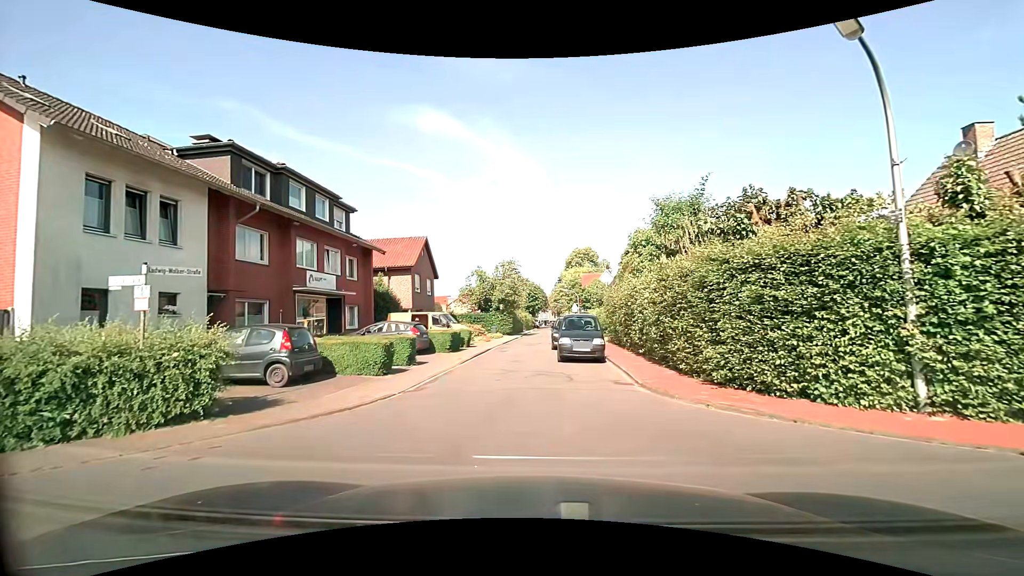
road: residential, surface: asphalt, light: Day
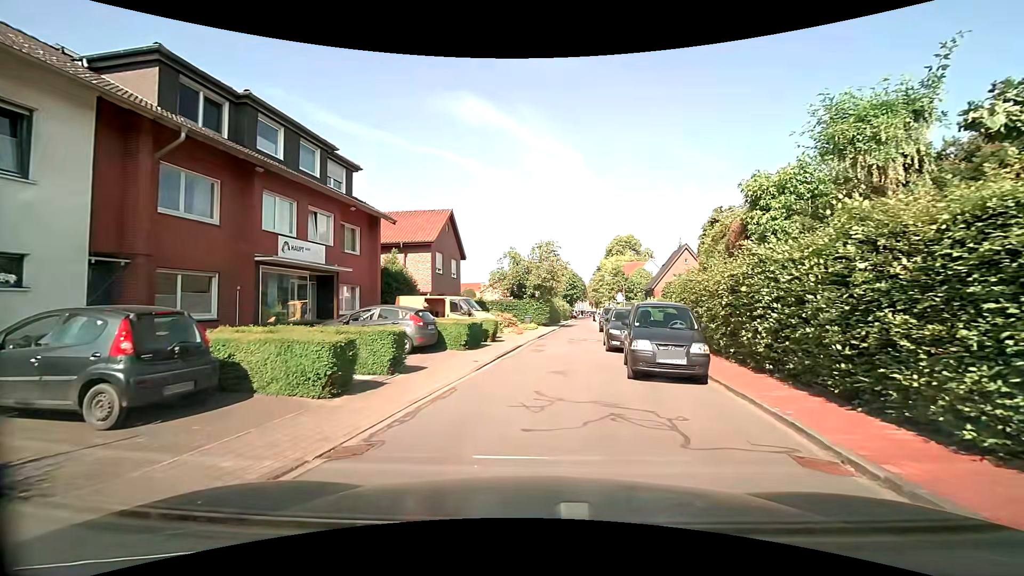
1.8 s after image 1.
(-0.4, +6.2) m; -6°
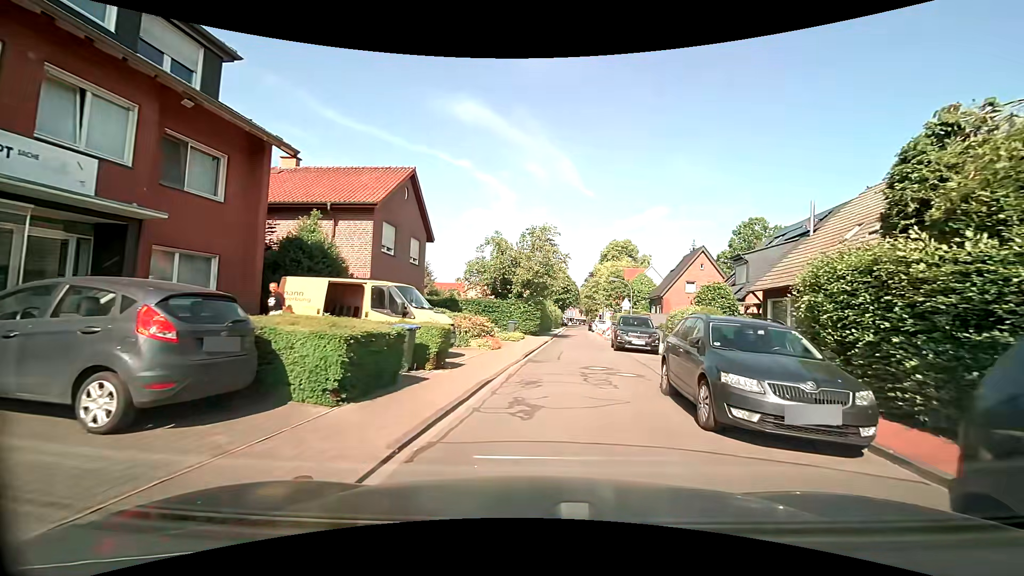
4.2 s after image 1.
(+0.1, +10.3) m; +1°
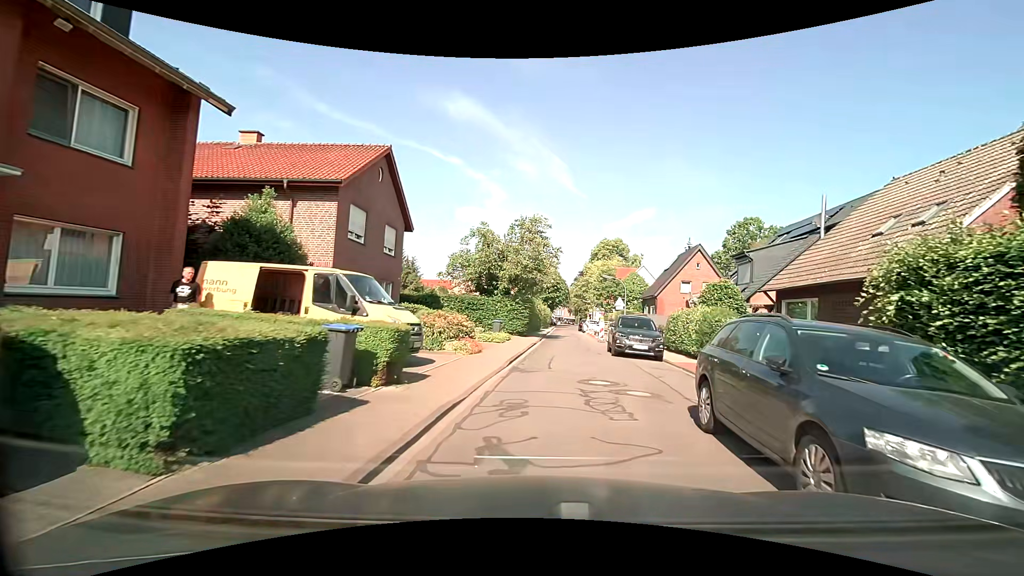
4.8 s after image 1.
(+0.1, +2.8) m; +1°
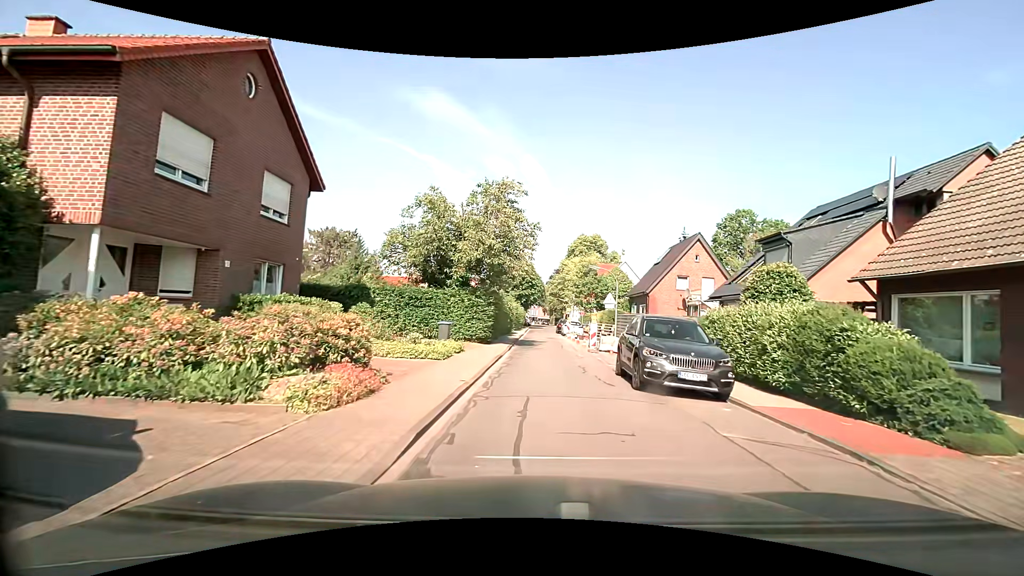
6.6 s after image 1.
(+0.3, +8.7) m; +4°
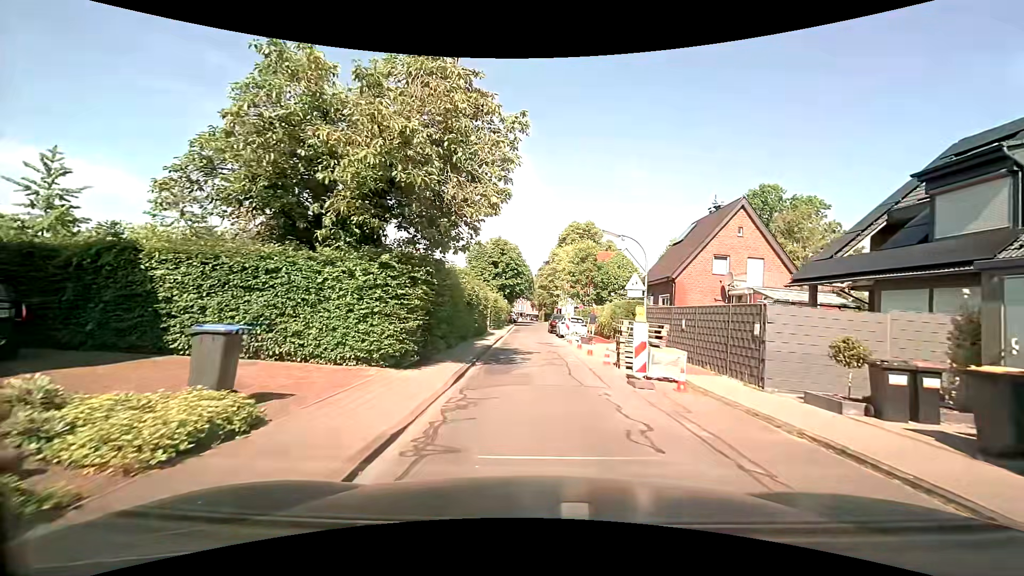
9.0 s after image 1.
(+0.2, +12.4) m; +1°
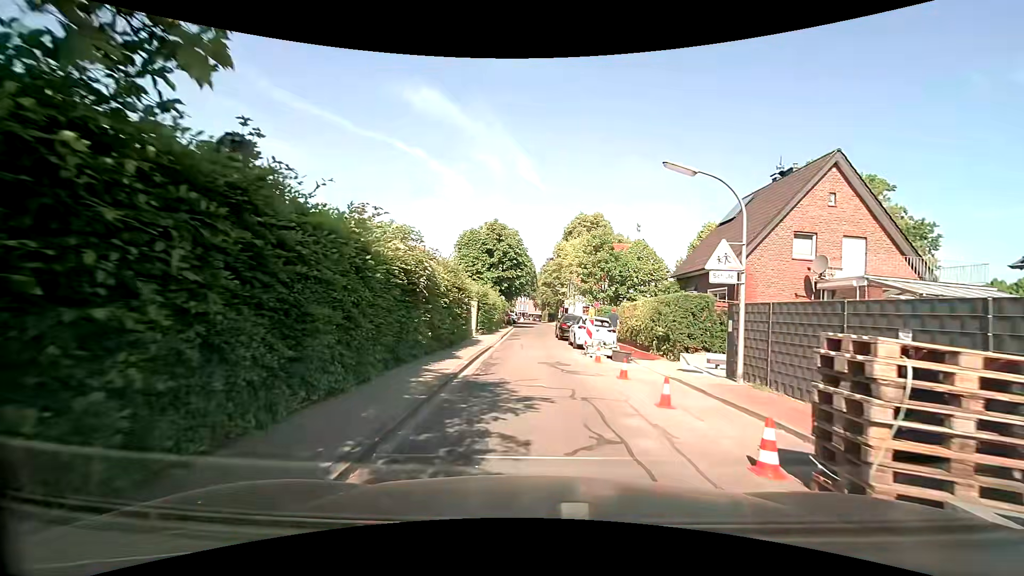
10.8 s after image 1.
(0.0, +9.9) m; 0°
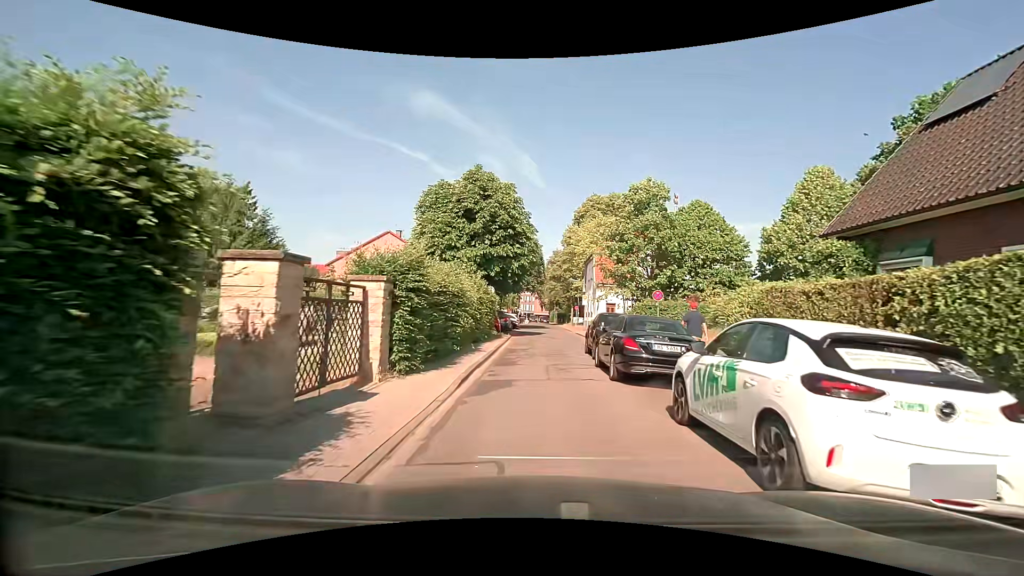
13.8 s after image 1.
(-0.1, +16.9) m; -2°
(0, +10) (+1, +20) (+2, +30) (+3, +40) (+3, +50) (+4, +60) (+4, +70) (+4, +80) (+4, +90) (+3, +100) m
